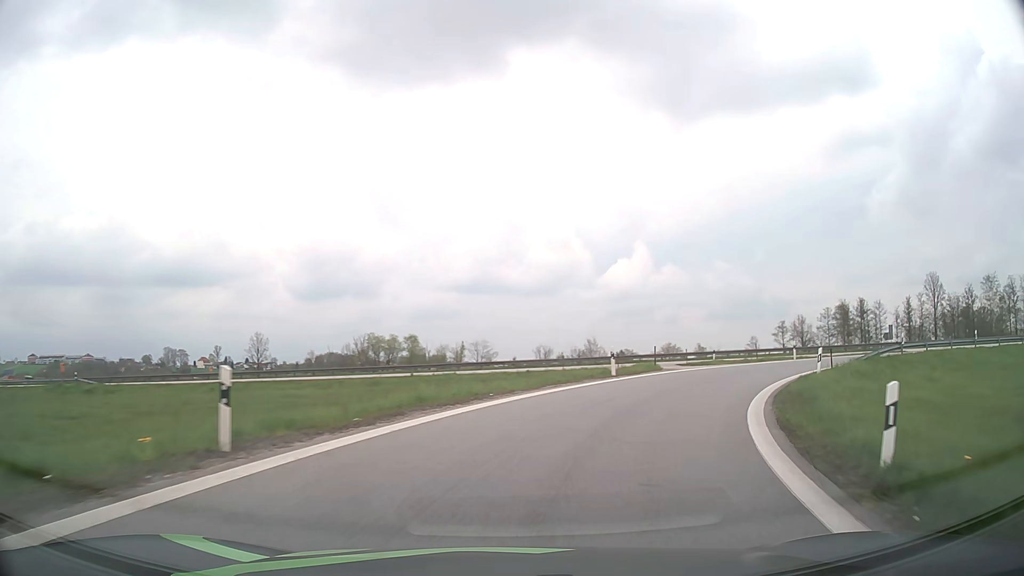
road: motorway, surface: asphalt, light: Day
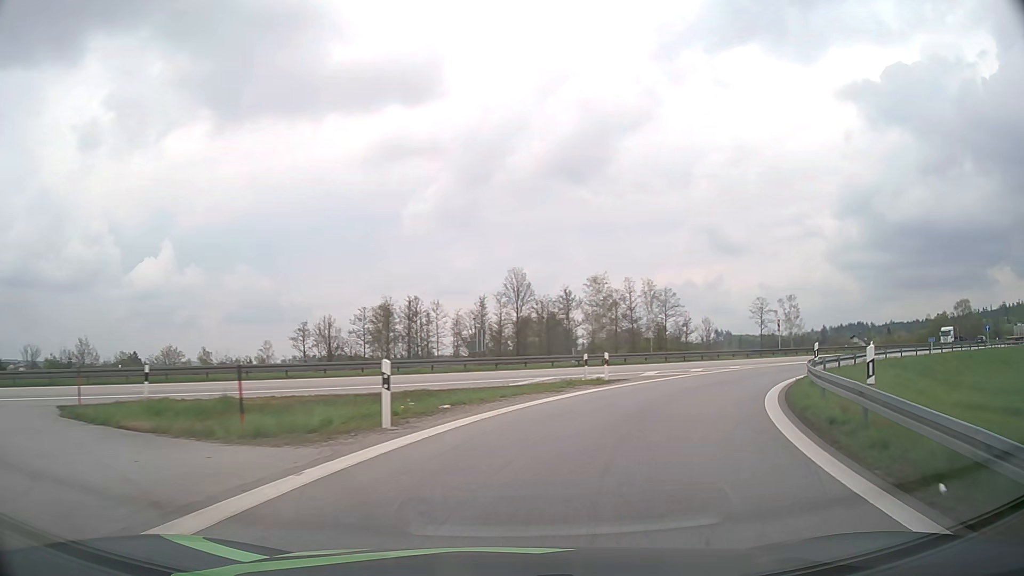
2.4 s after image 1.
(+10.4, +27.4) m; +41°
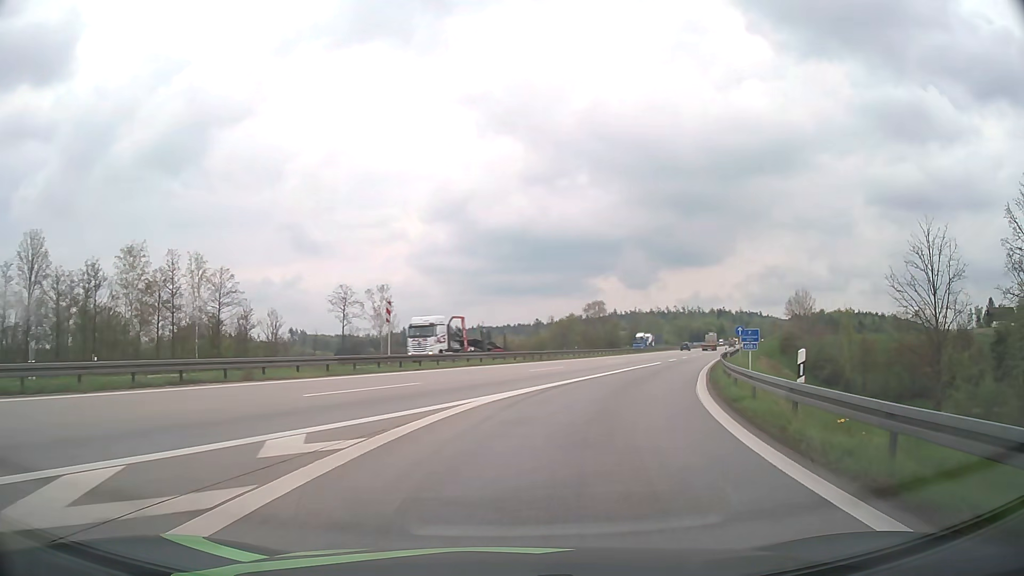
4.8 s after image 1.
(+9.1, +26.9) m; +37°
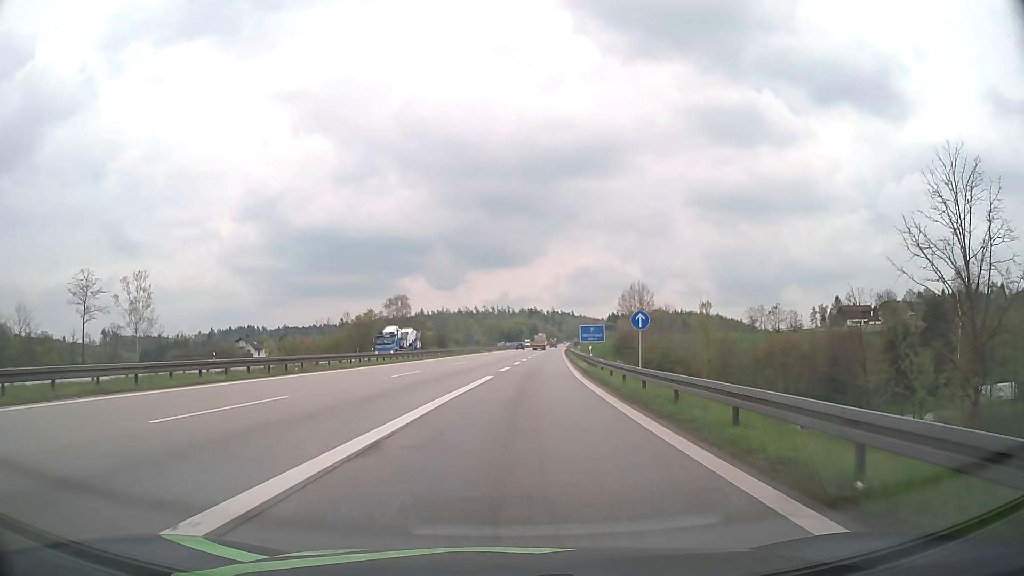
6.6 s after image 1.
(+3.6, +21.6) m; +17°
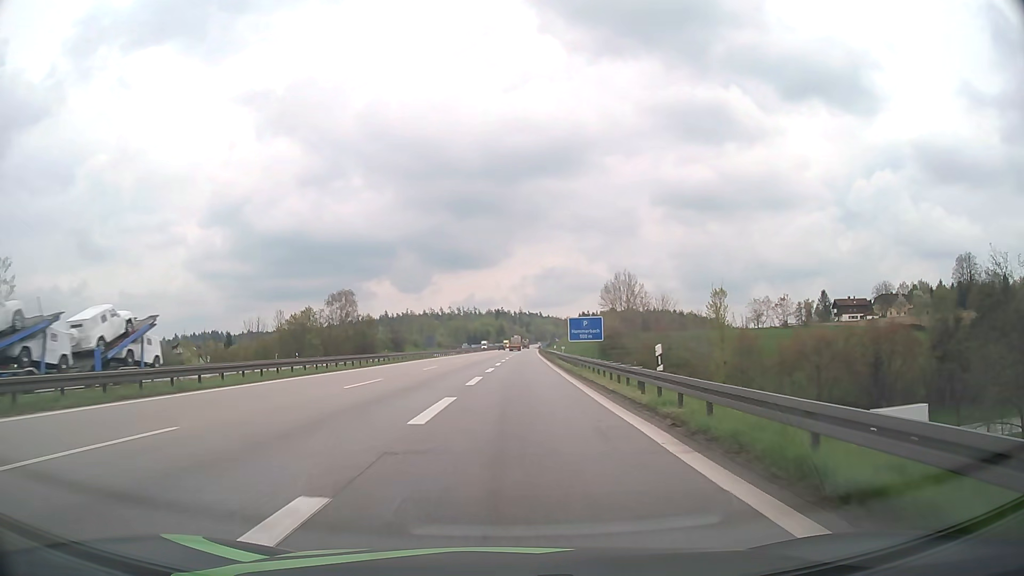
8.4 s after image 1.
(+0.7, +23.8) m; +3°
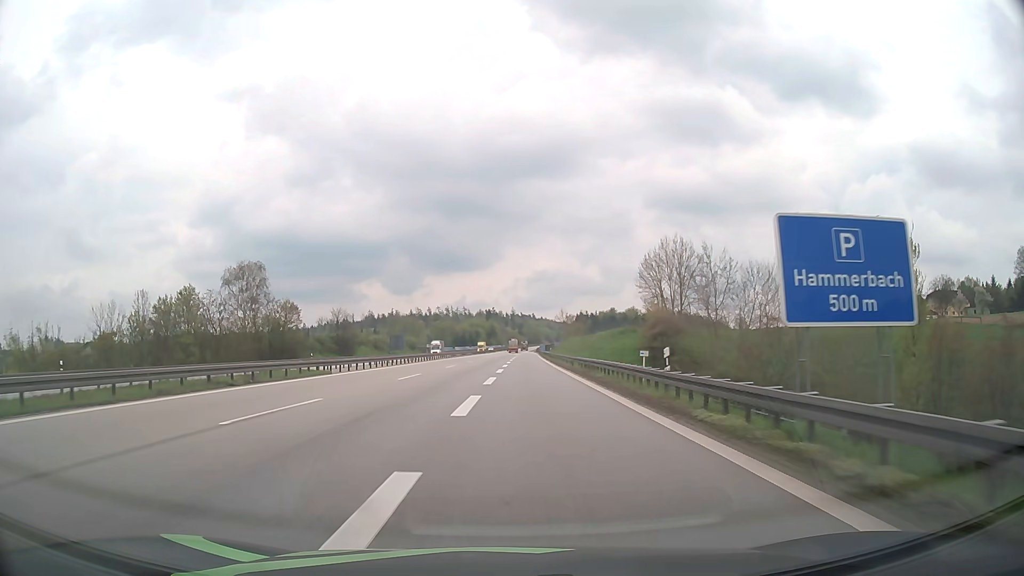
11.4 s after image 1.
(+0.3, +47.0) m; +1°
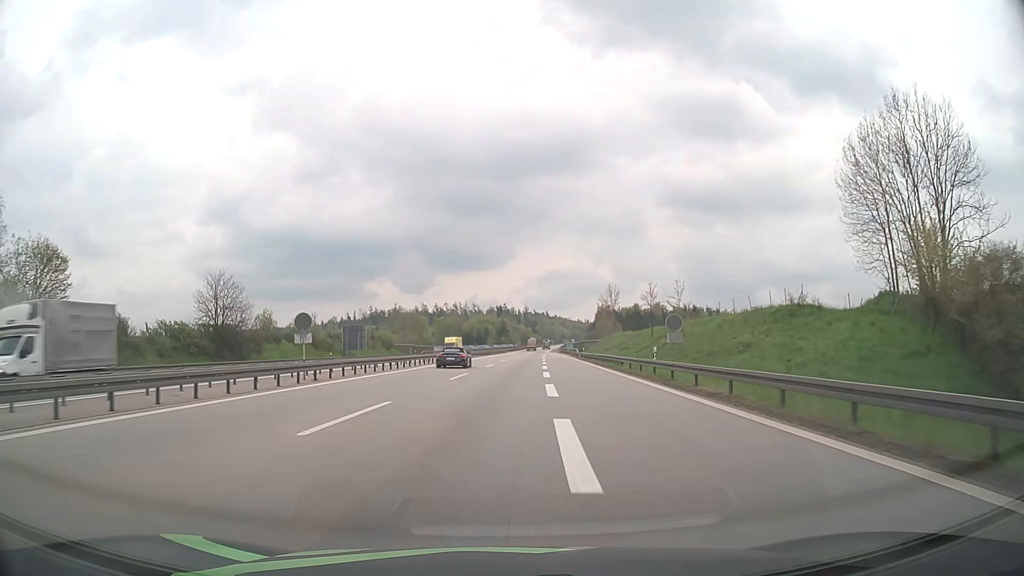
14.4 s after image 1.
(-0.6, +55.1) m; -1°
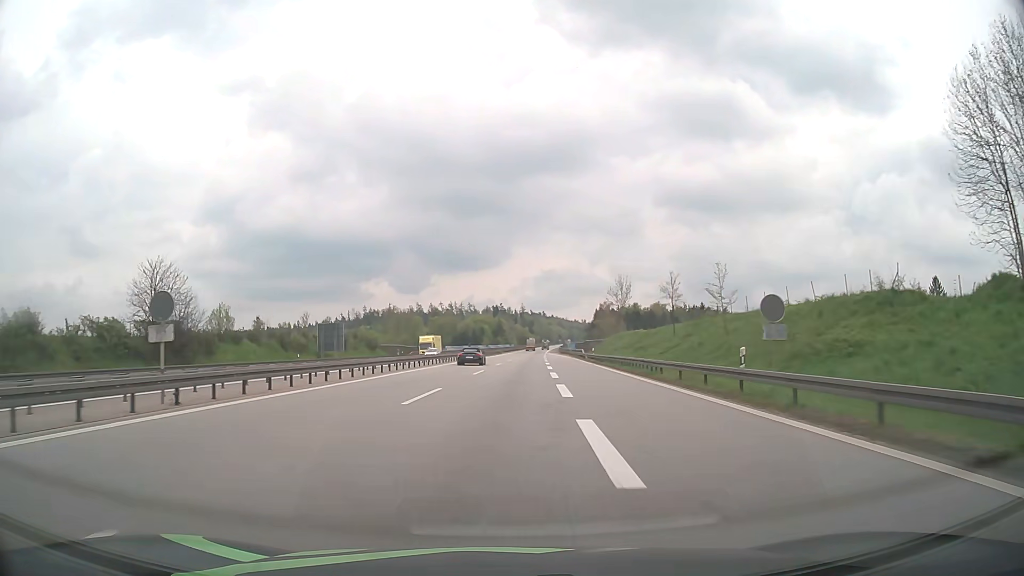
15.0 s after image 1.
(0.0, +11.9) m; 0°
